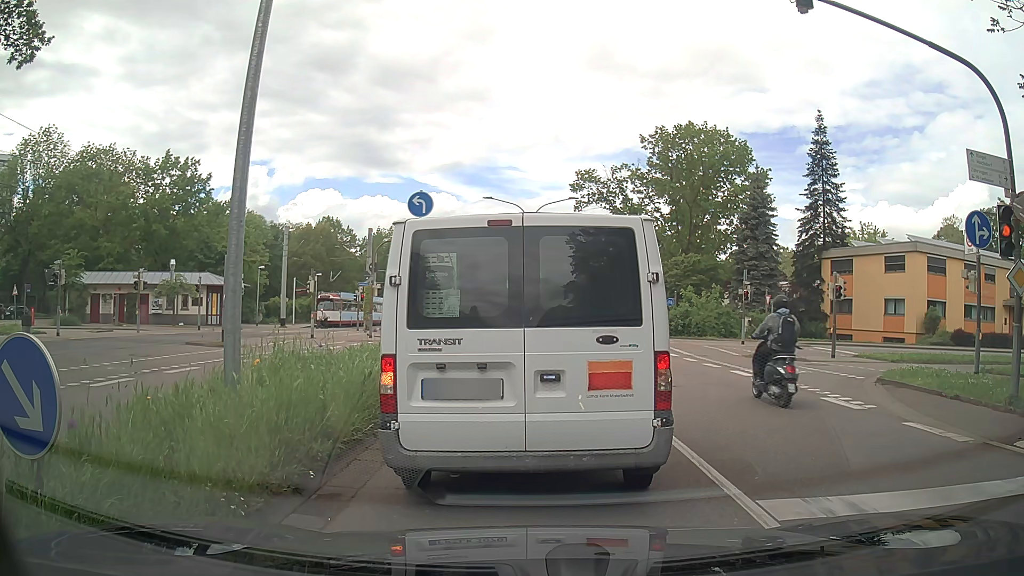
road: secondary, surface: asphalt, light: Day
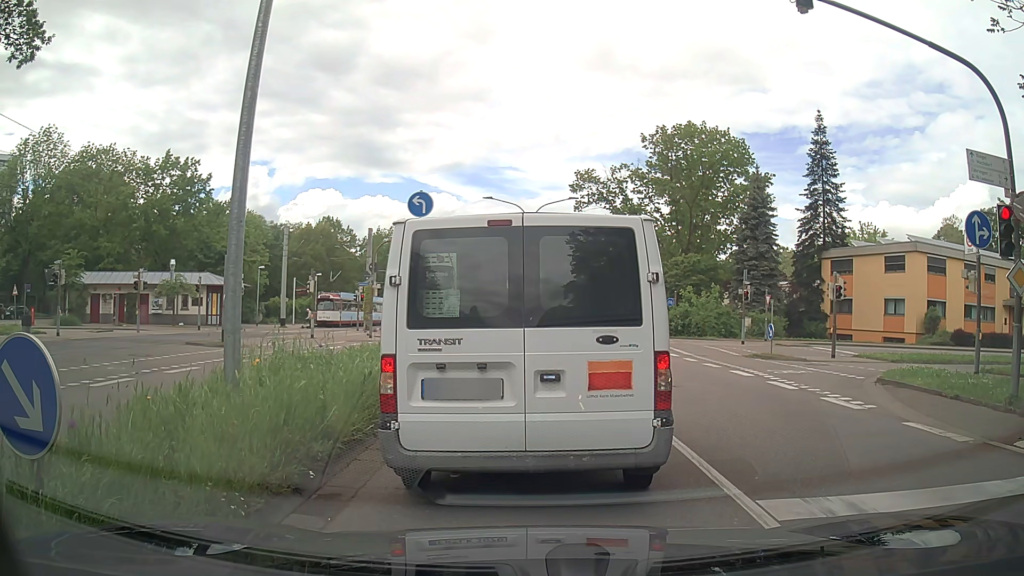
(0.0, 0.0) m; 0°
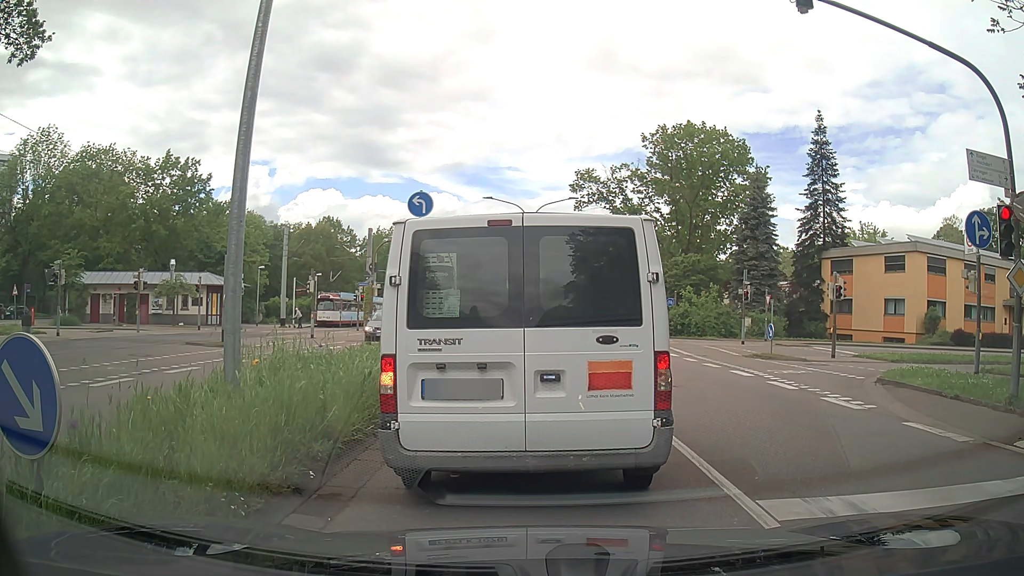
(0.0, 0.0) m; 0°
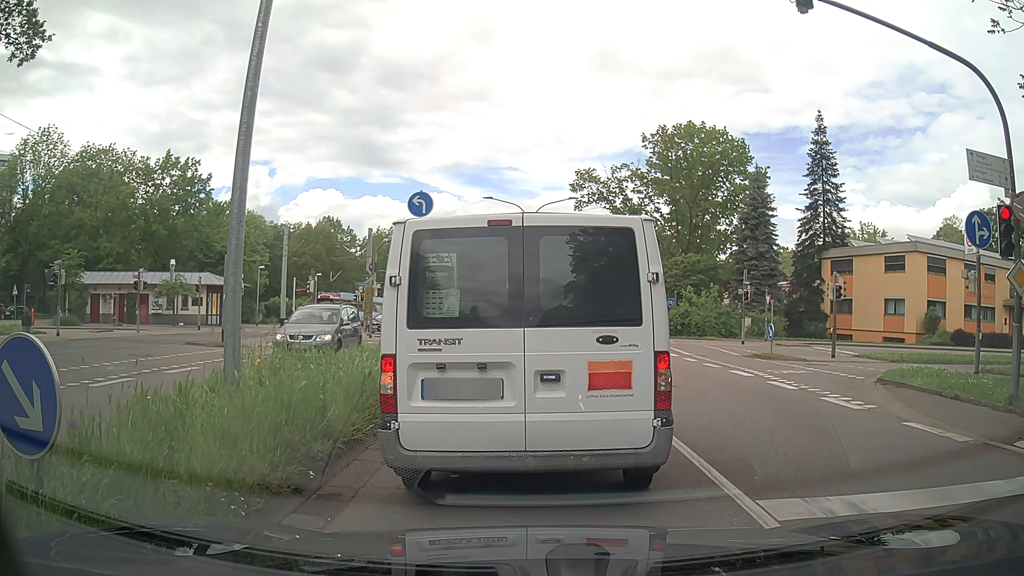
(0.0, 0.0) m; 0°
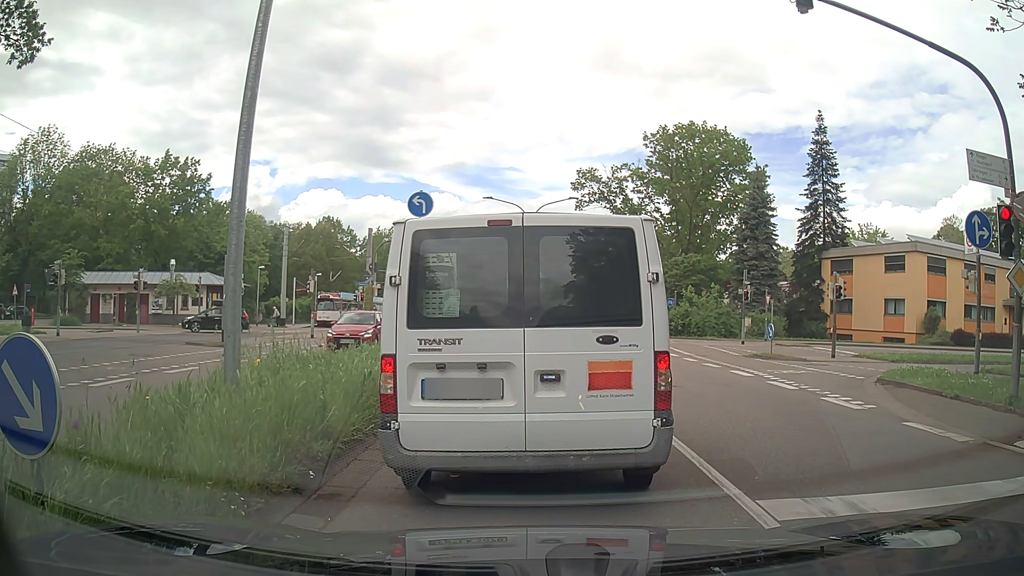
(0.0, 0.0) m; 0°
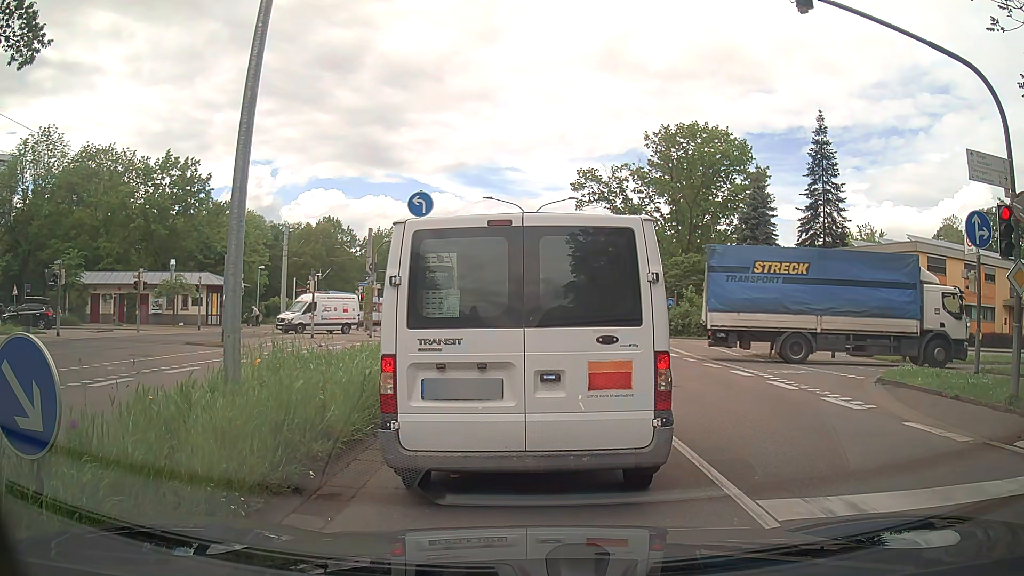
(0.0, 0.0) m; 0°
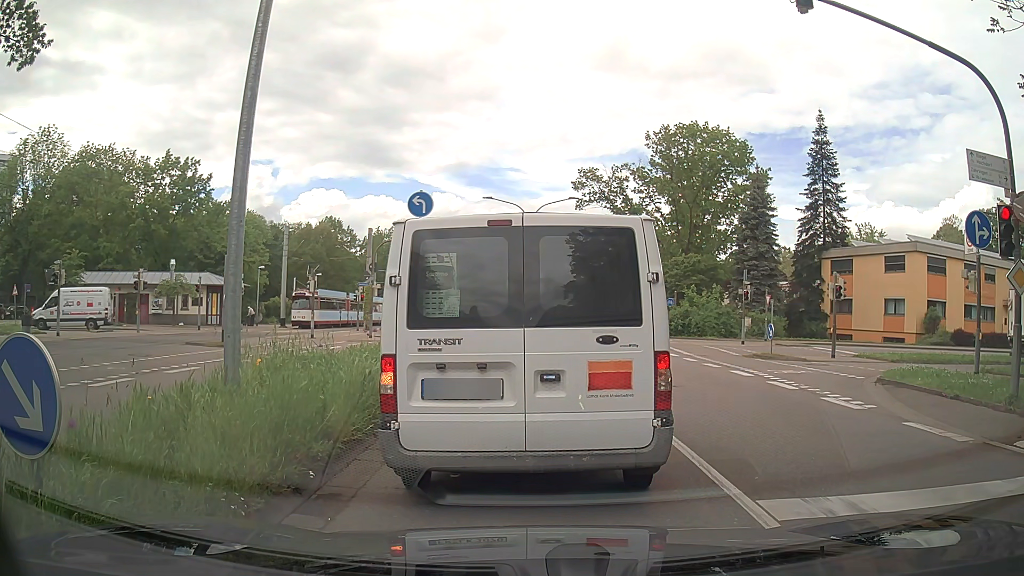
(0.0, 0.0) m; 0°
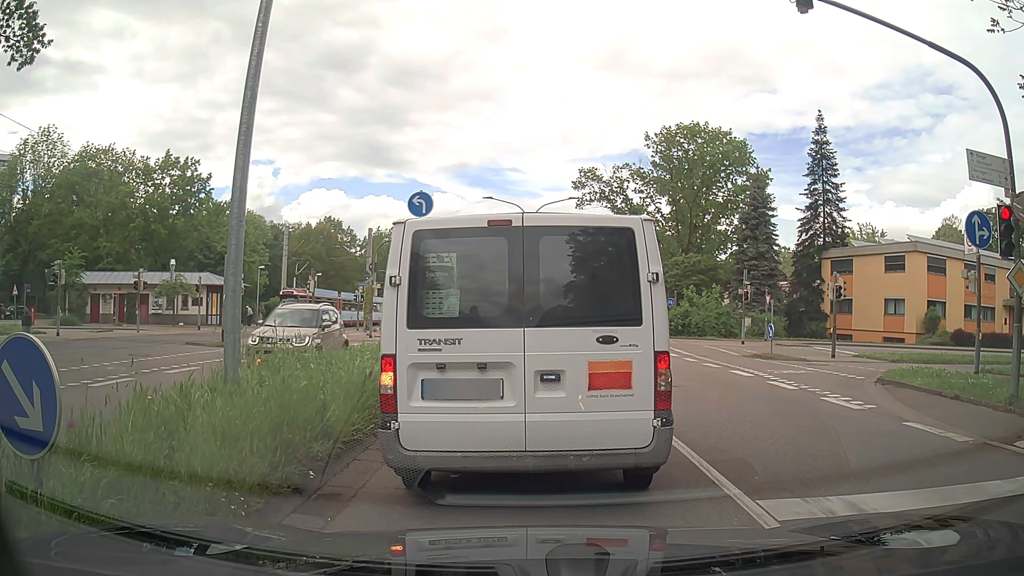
(0.0, 0.0) m; 0°
